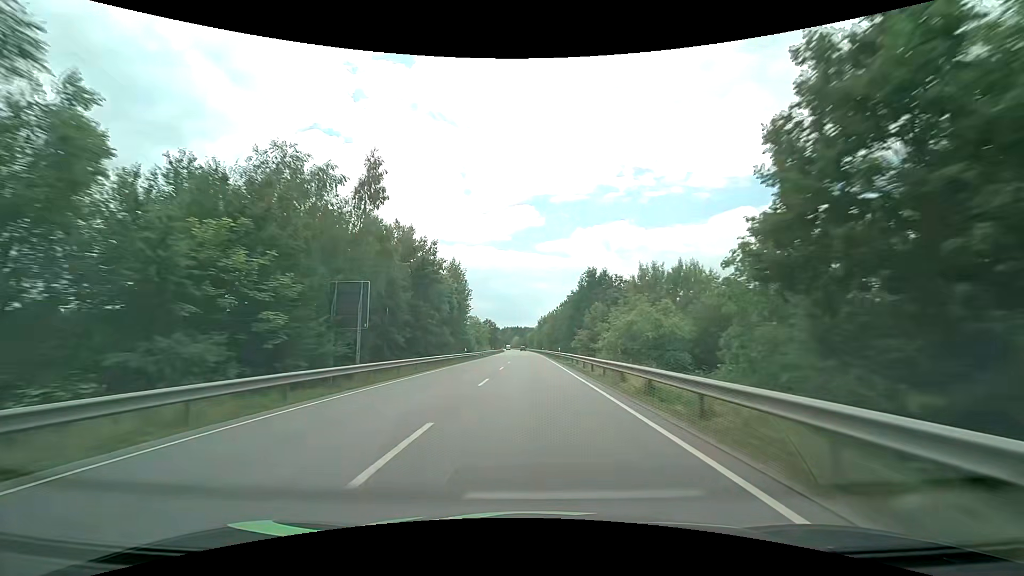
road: primary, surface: asphalt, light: Day
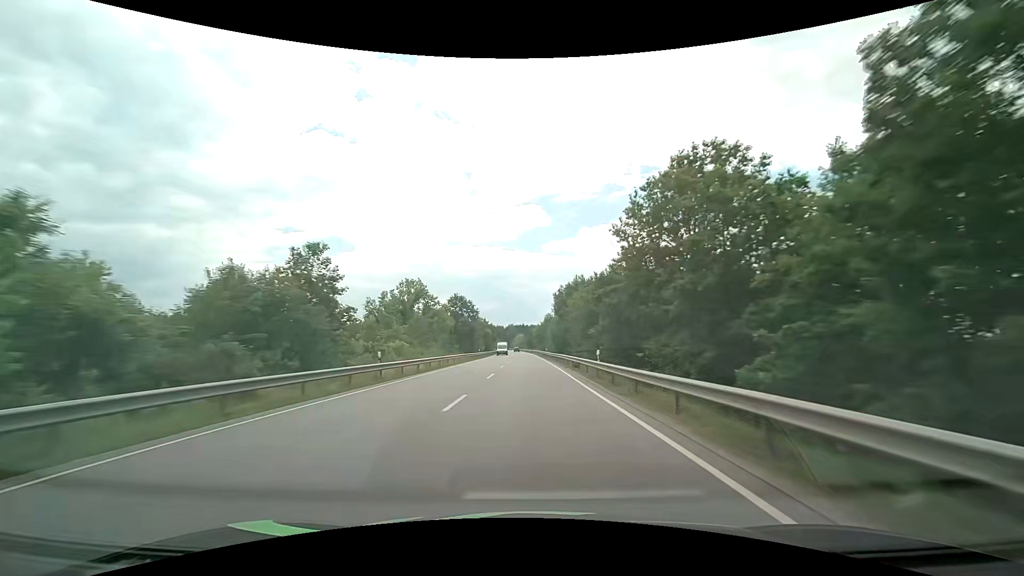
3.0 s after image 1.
(-0.4, +79.2) m; -1°
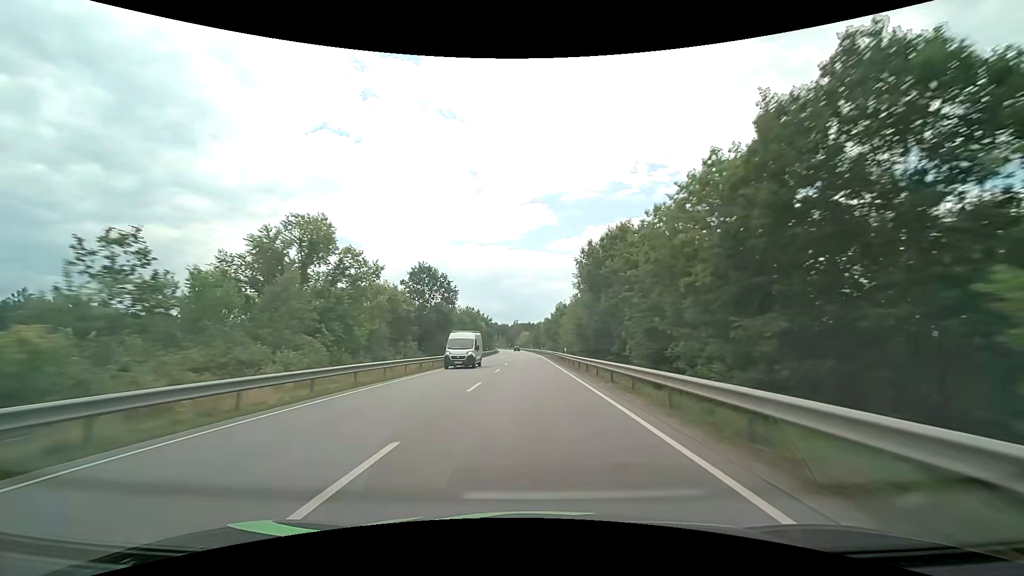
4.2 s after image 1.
(-0.1, +31.6) m; 0°
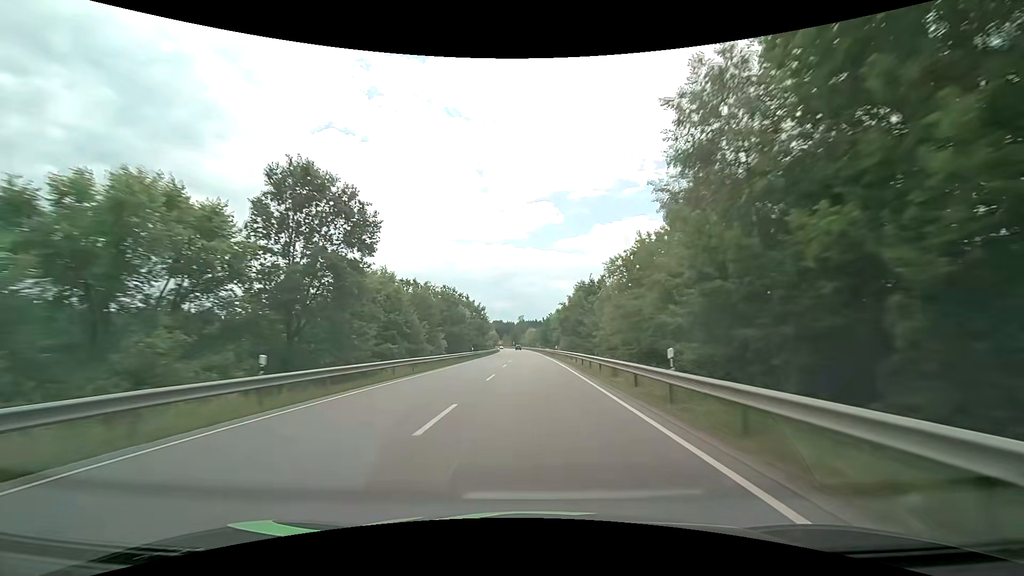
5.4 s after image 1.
(-0.2, +31.6) m; -1°
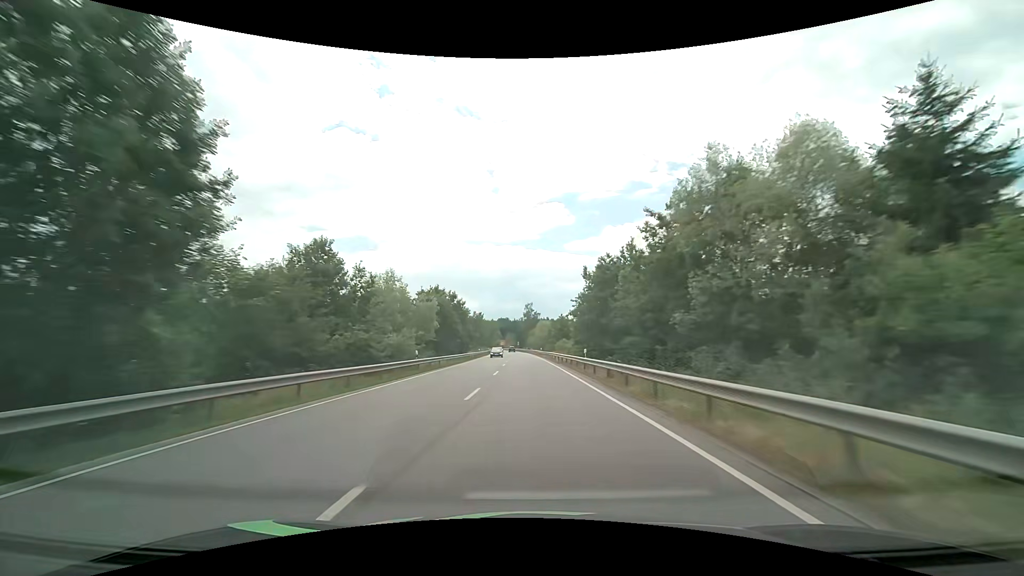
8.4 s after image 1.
(-1.1, +78.6) m; -1°
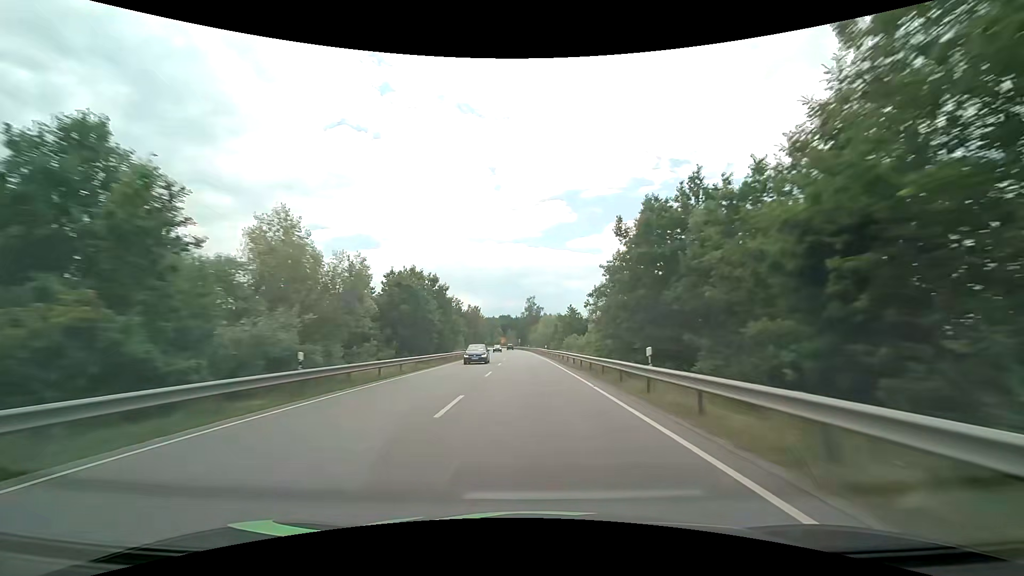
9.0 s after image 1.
(0.0, +15.7) m; 0°
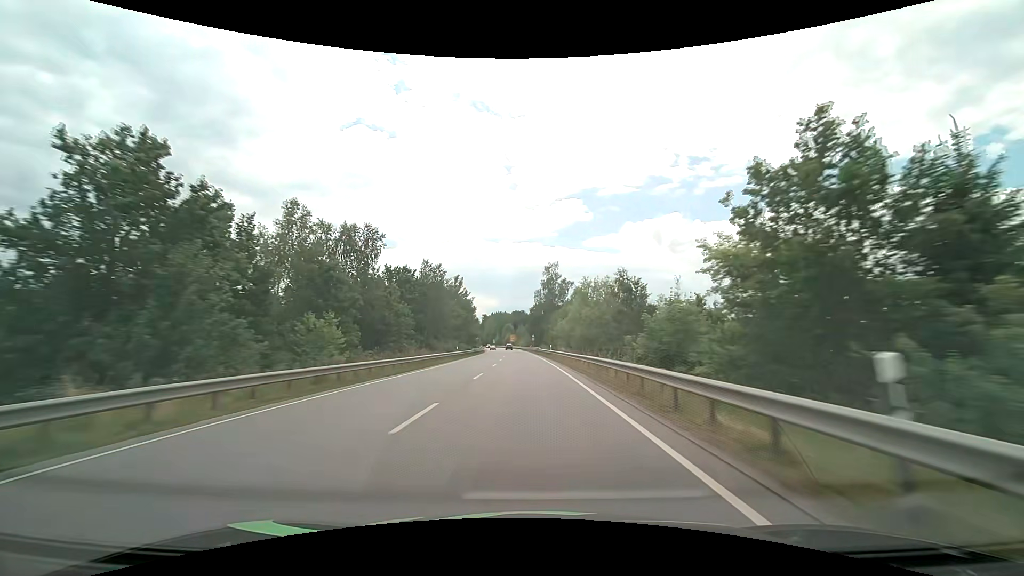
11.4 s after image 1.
(-0.7, +61.8) m; -2°
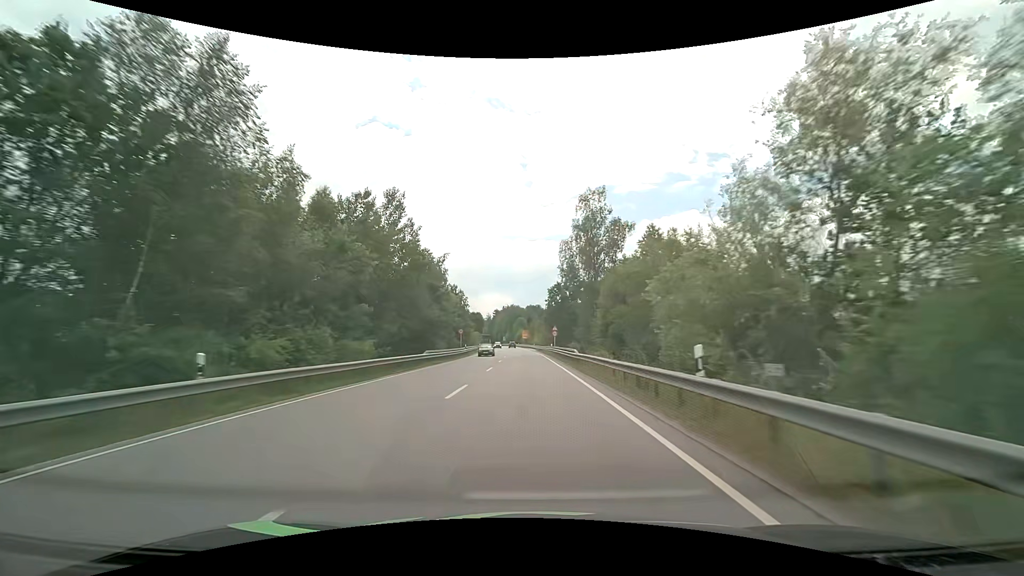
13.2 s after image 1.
(-0.6, +43.1) m; -2°
(0, +10) (0, +20) (0, +30) (-1, +40) (-1, +50) (-1, +60) (-2, +70) (-2, +80) (-3, +90) (-3, +100) m
